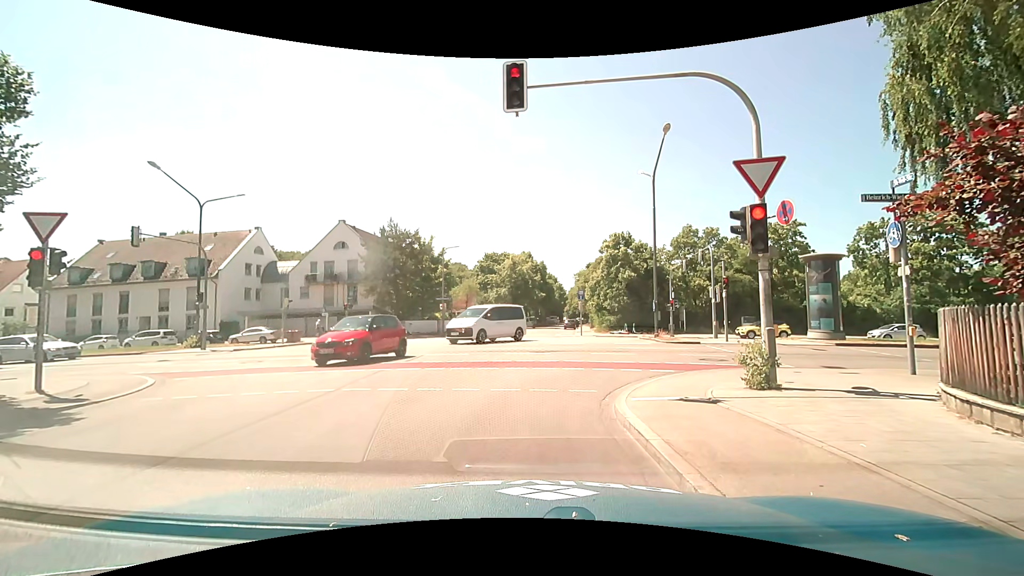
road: tertiary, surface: asphalt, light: Day
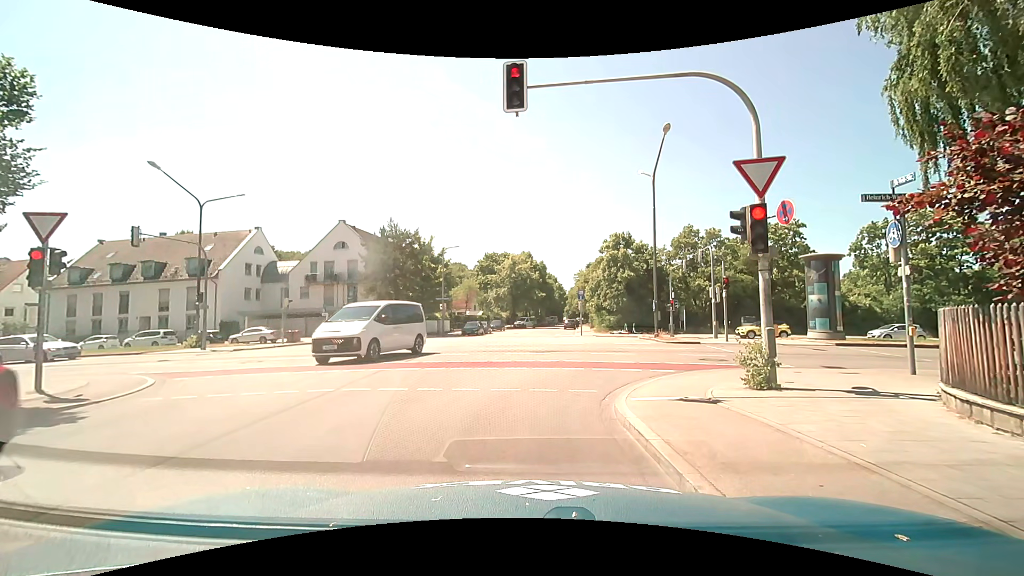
(0.0, 0.0) m; 0°
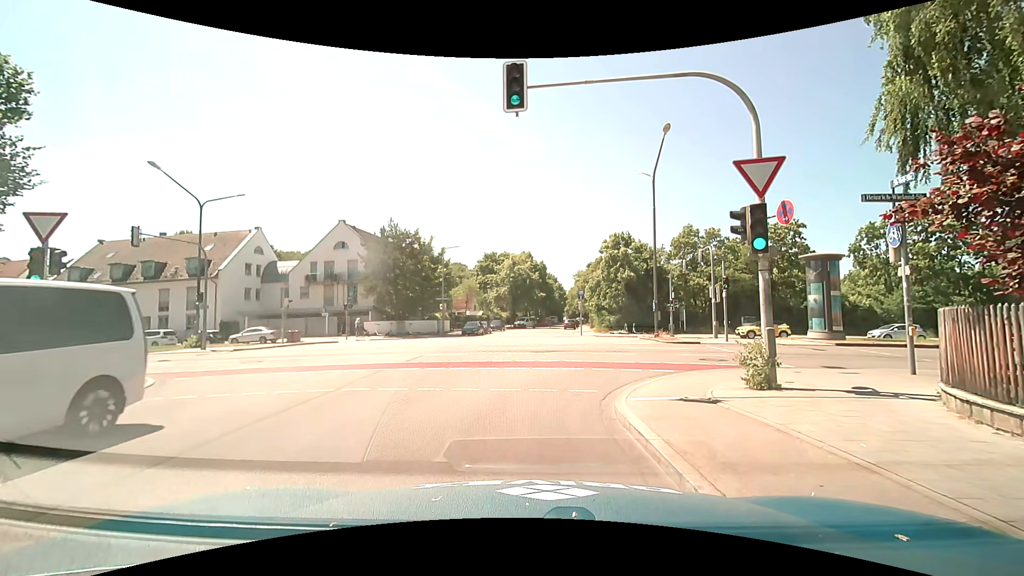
(0.0, 0.0) m; 0°
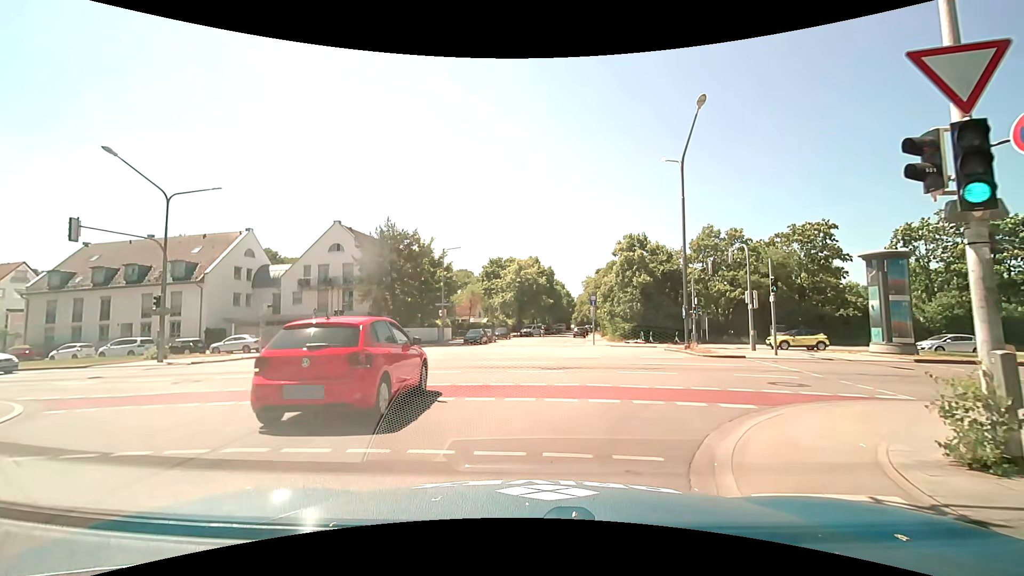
(0.0, +4.2) m; -1°
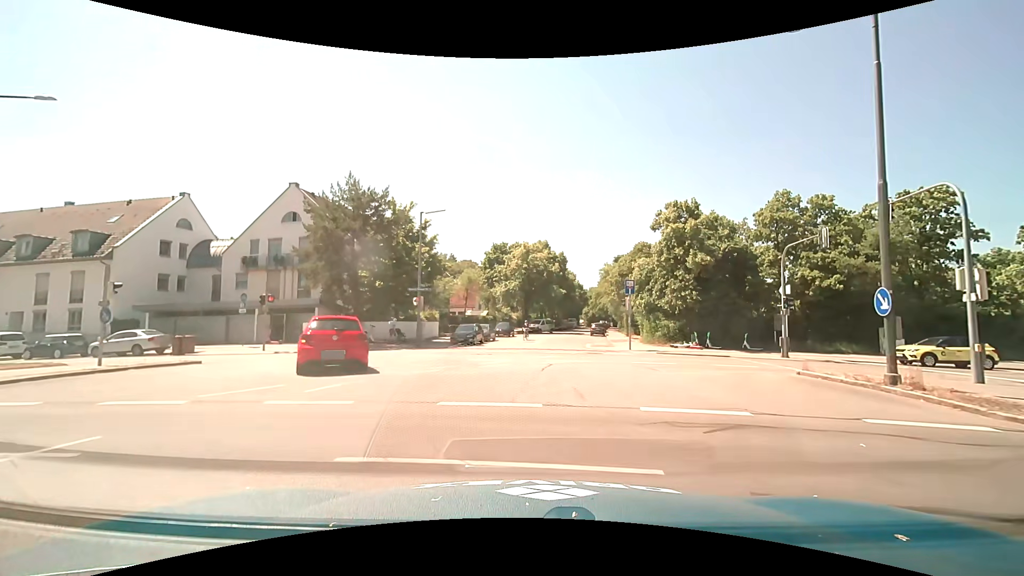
(-0.2, +12.7) m; -1°
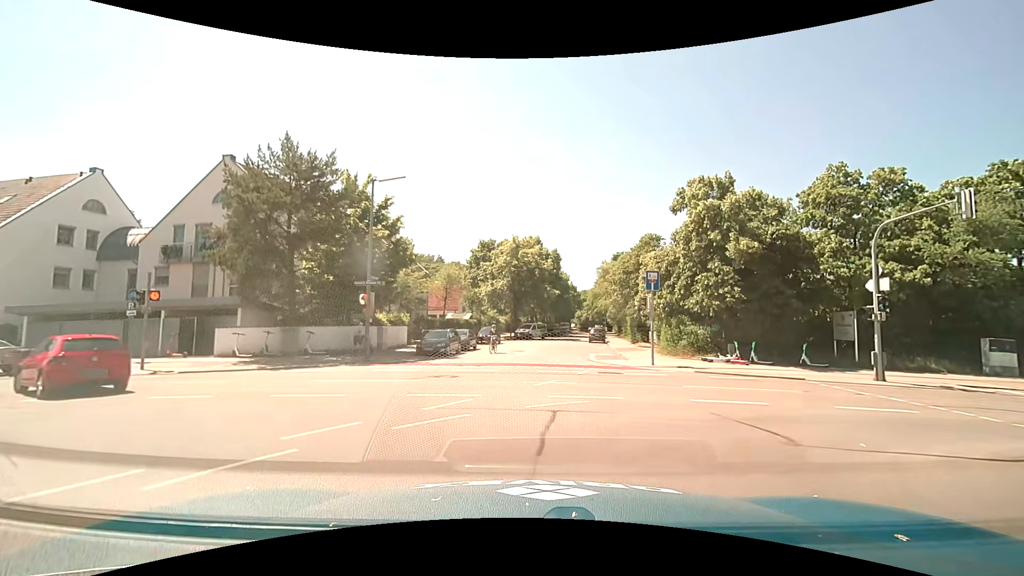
(+0.1, +8.0) m; +2°
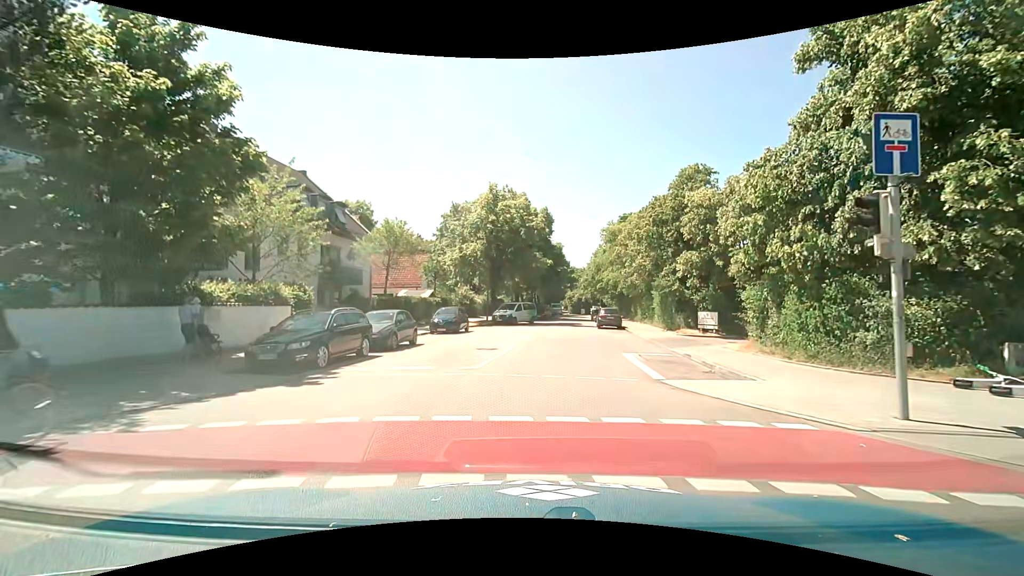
(+0.1, +15.8) m; +1°
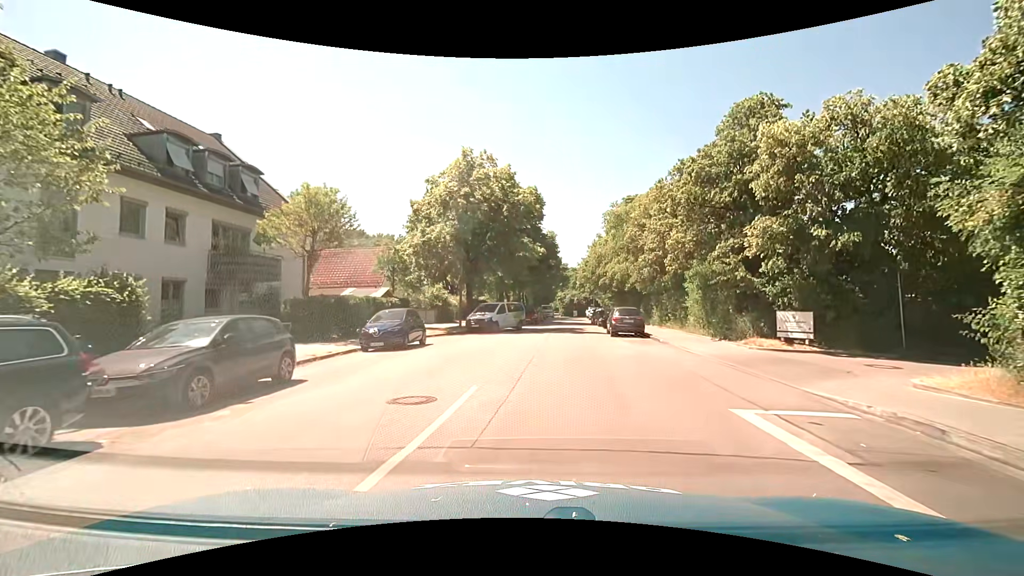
(+0.2, +10.0) m; +1°
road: residential
